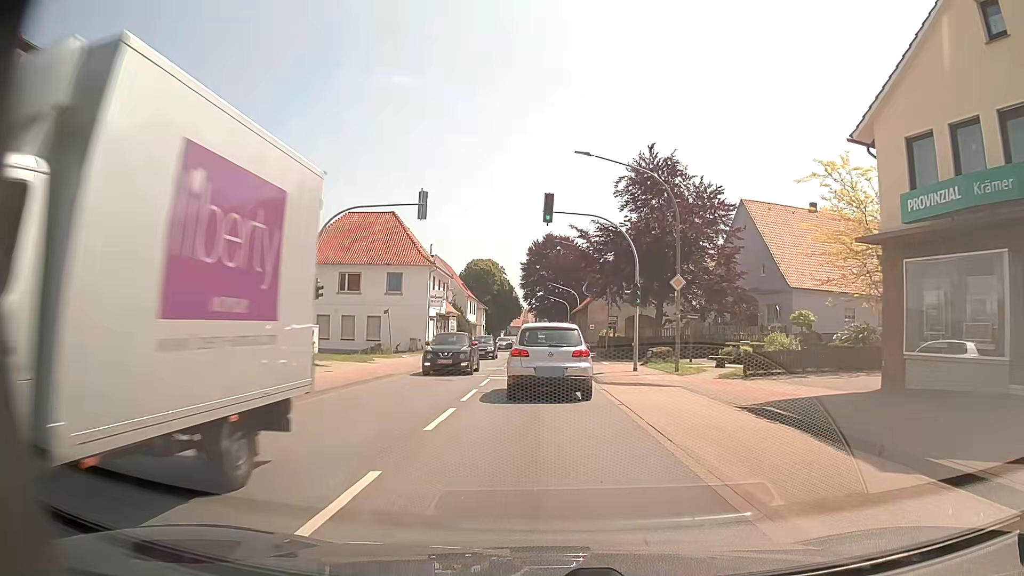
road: primary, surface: asphalt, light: Day
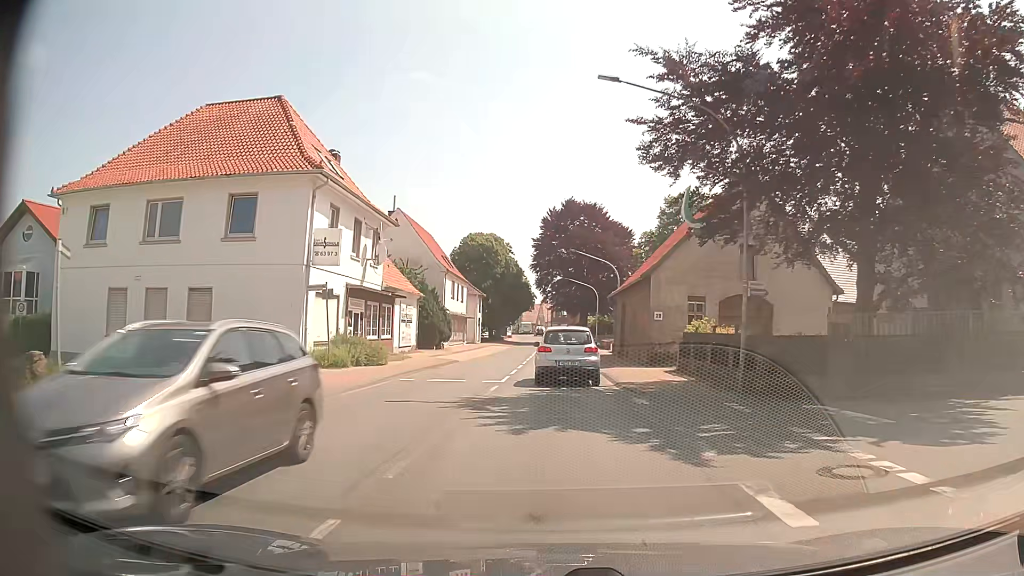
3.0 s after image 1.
(-0.2, +29.7) m; -1°
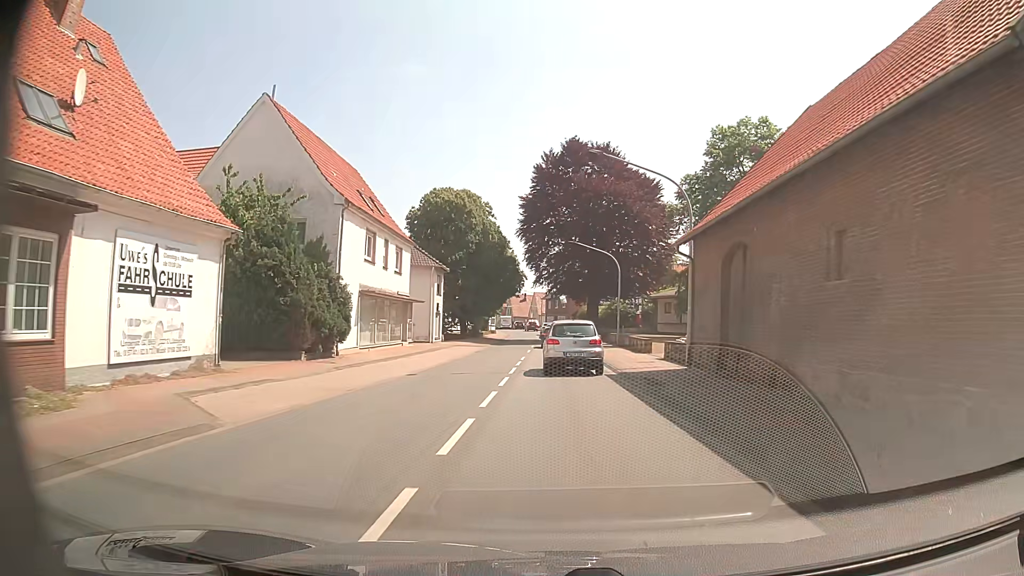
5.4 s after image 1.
(-0.1, +26.6) m; 0°
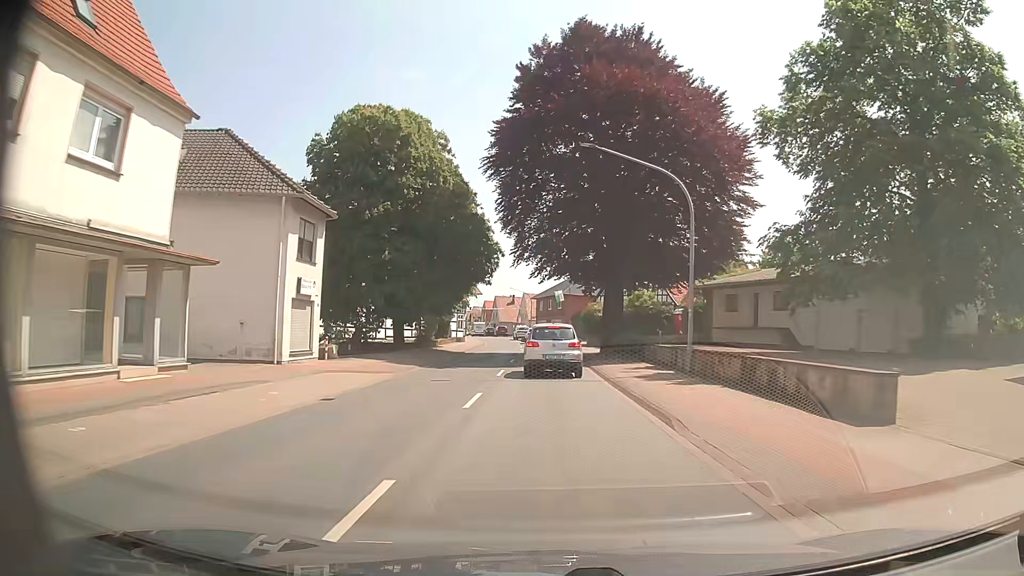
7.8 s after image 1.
(+0.4, +27.2) m; +1°
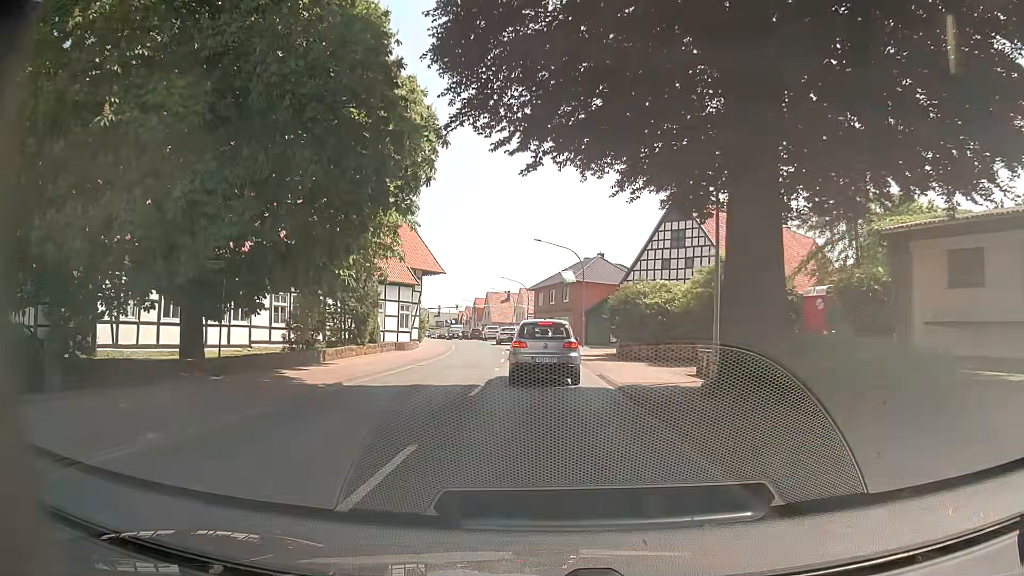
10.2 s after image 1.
(0.0, +25.5) m; +1°
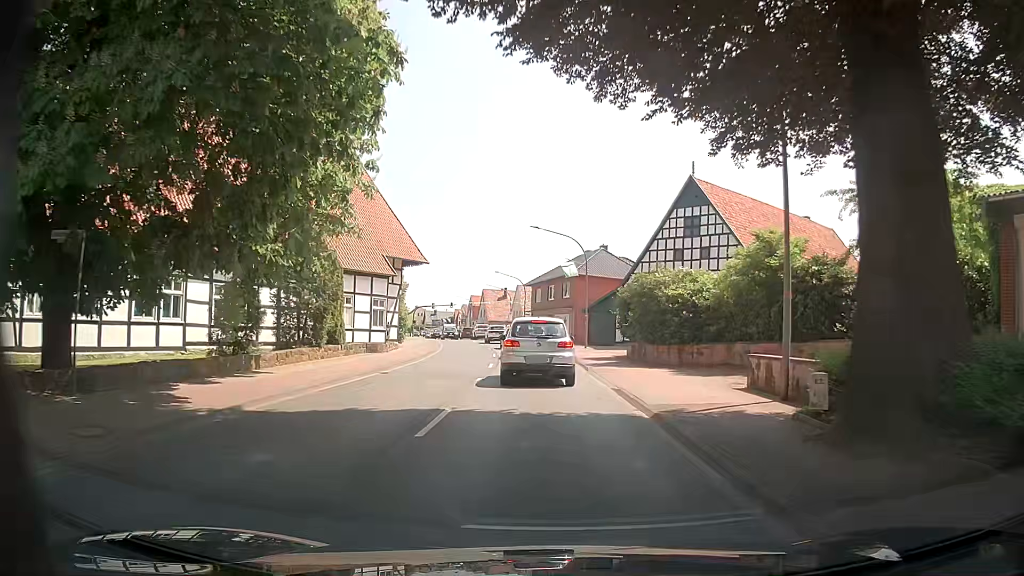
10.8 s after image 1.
(0.0, +5.6) m; 0°
